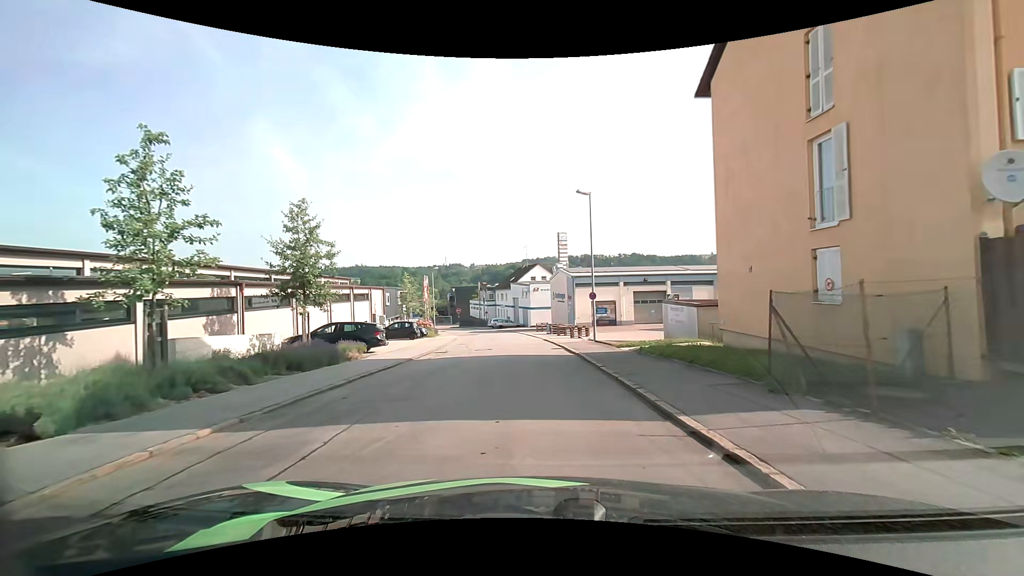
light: Day
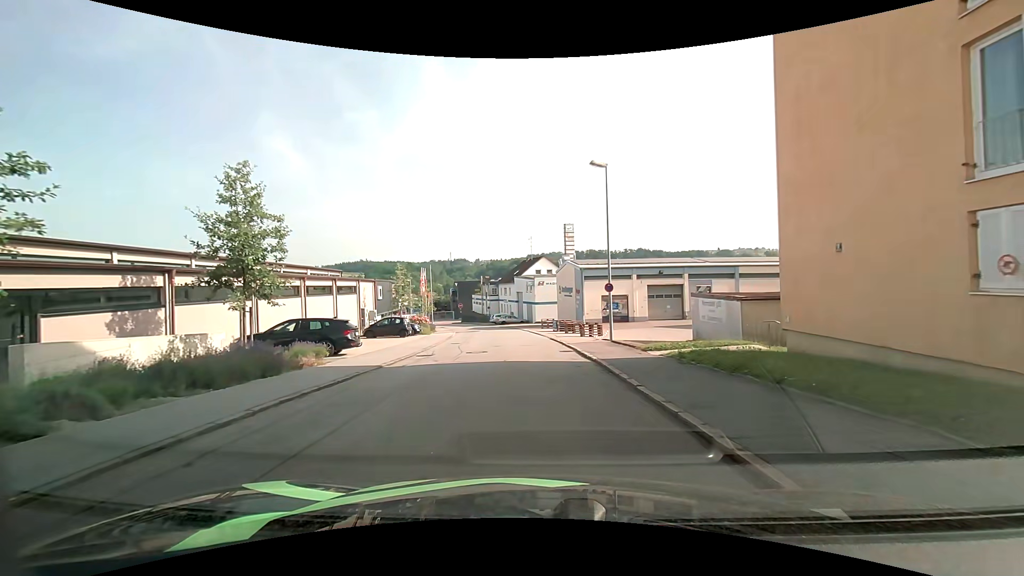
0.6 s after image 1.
(0.0, +4.3) m; -1°
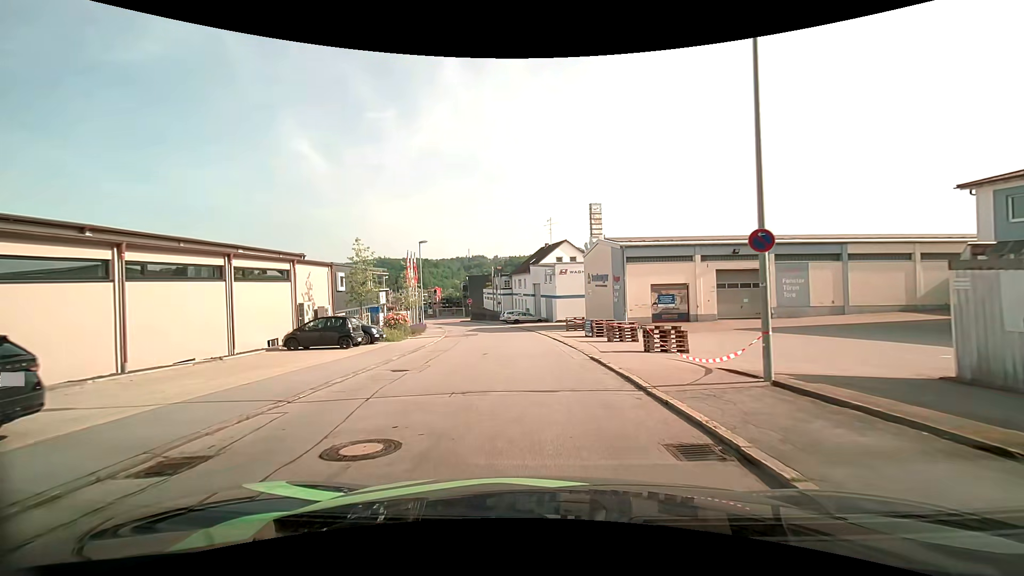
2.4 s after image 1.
(-0.2, +13.8) m; -2°
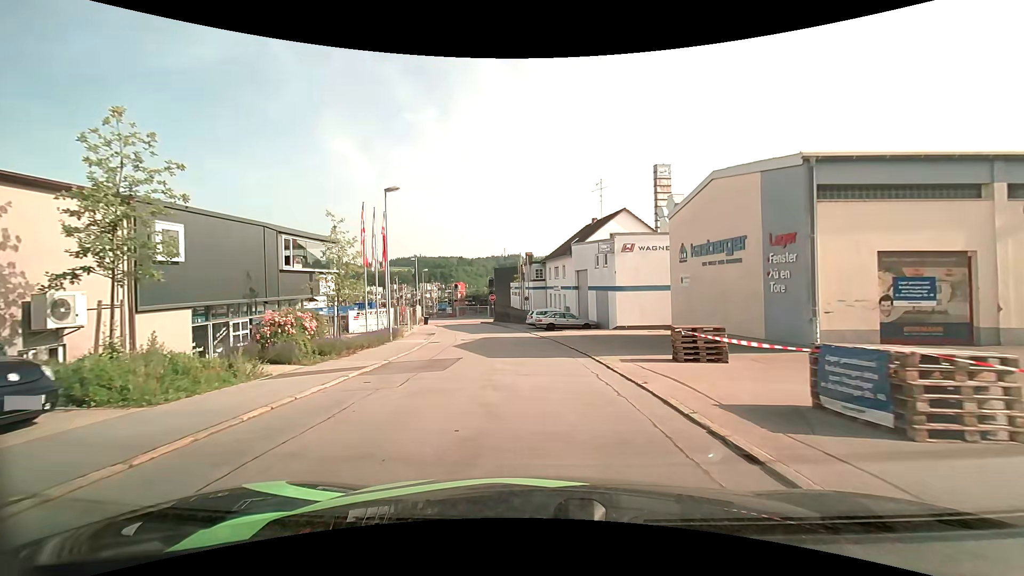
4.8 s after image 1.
(-0.6, +19.3) m; -4°
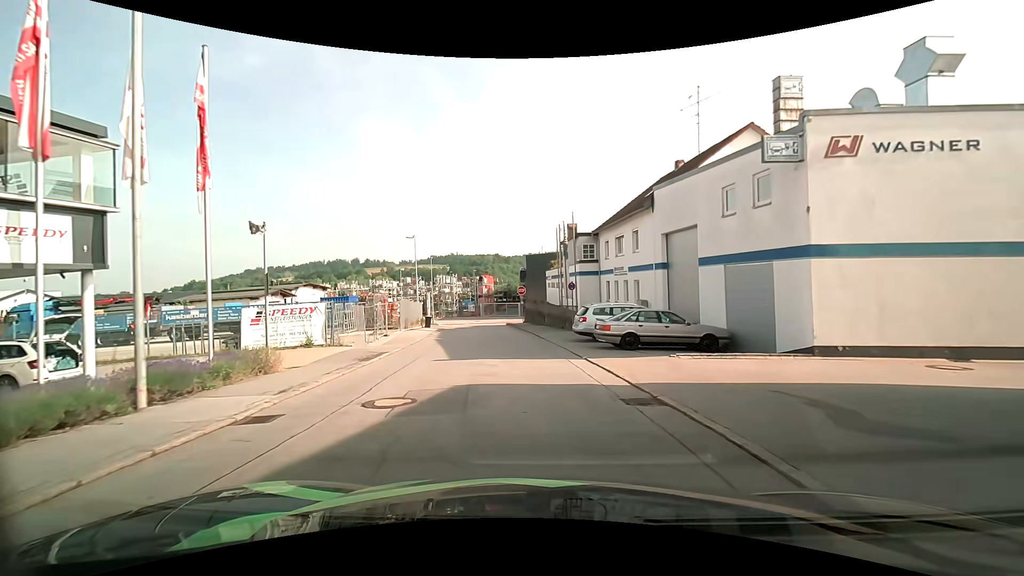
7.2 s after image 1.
(-0.7, +18.8) m; -4°
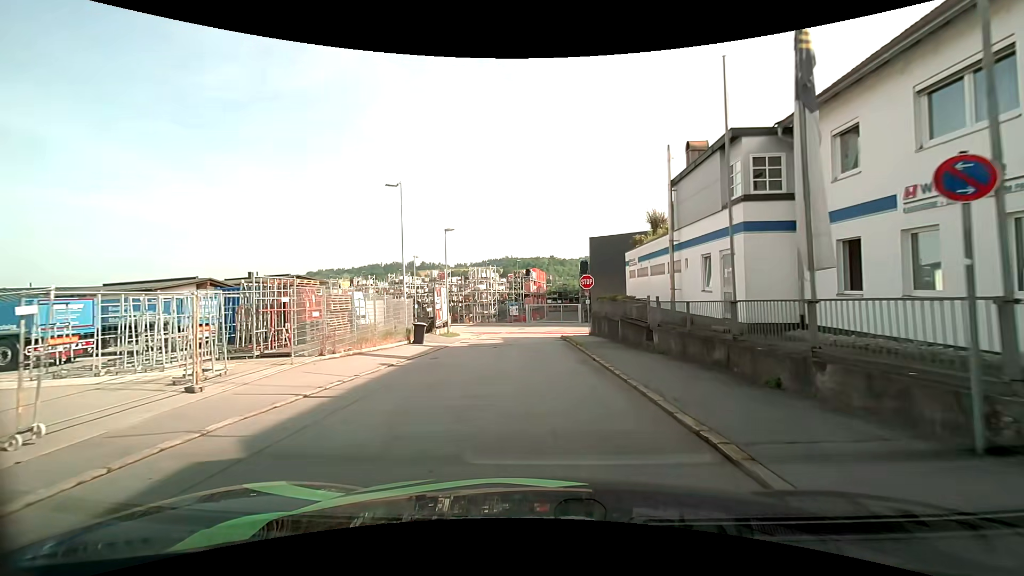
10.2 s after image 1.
(-1.2, +21.0) m; -7°
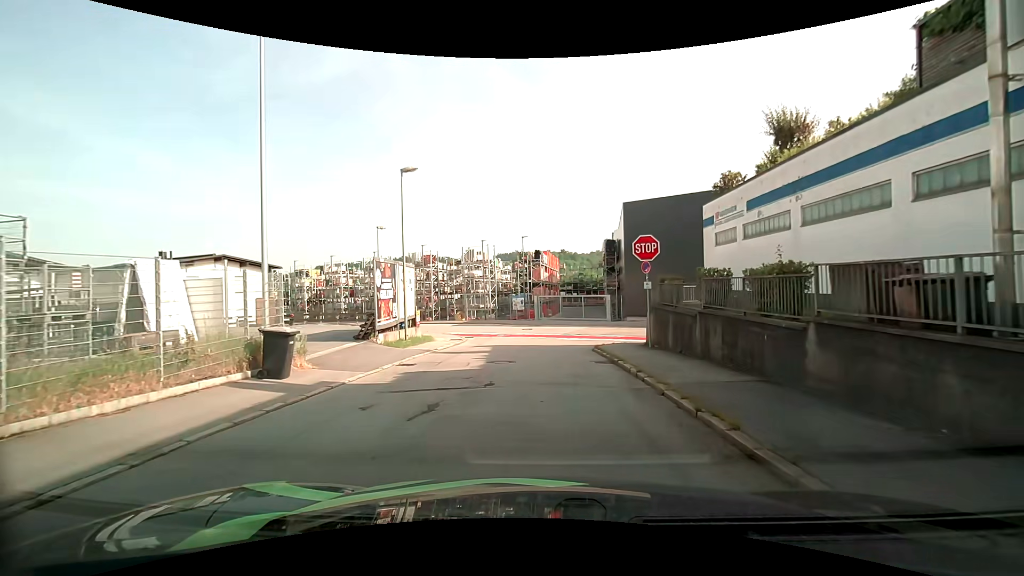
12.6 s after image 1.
(-0.2, +14.8) m; -2°
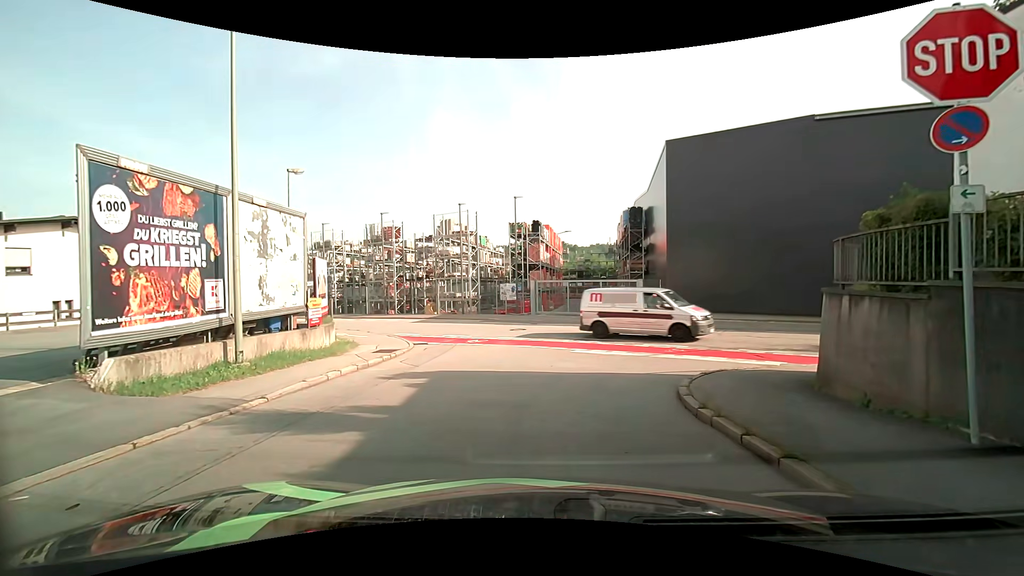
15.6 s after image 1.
(+0.1, +12.6) m; 0°
